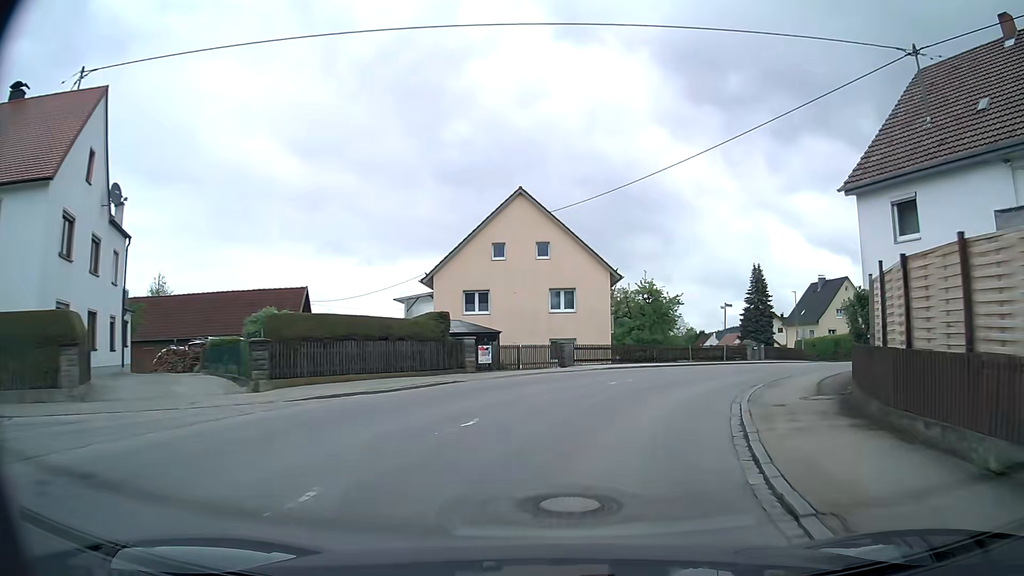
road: secondary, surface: asphalt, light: Day
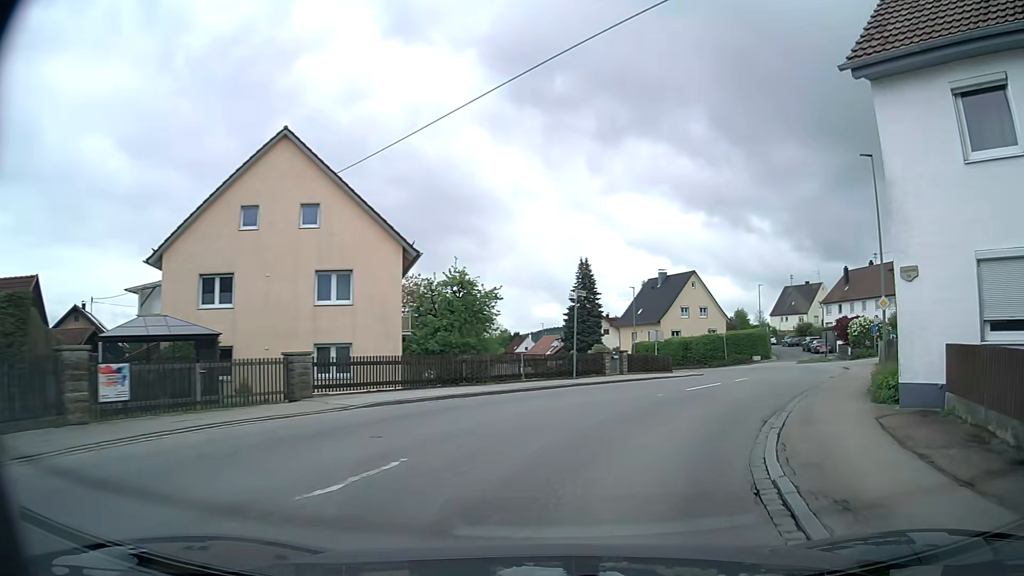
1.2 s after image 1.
(+1.4, +11.4) m; +16°
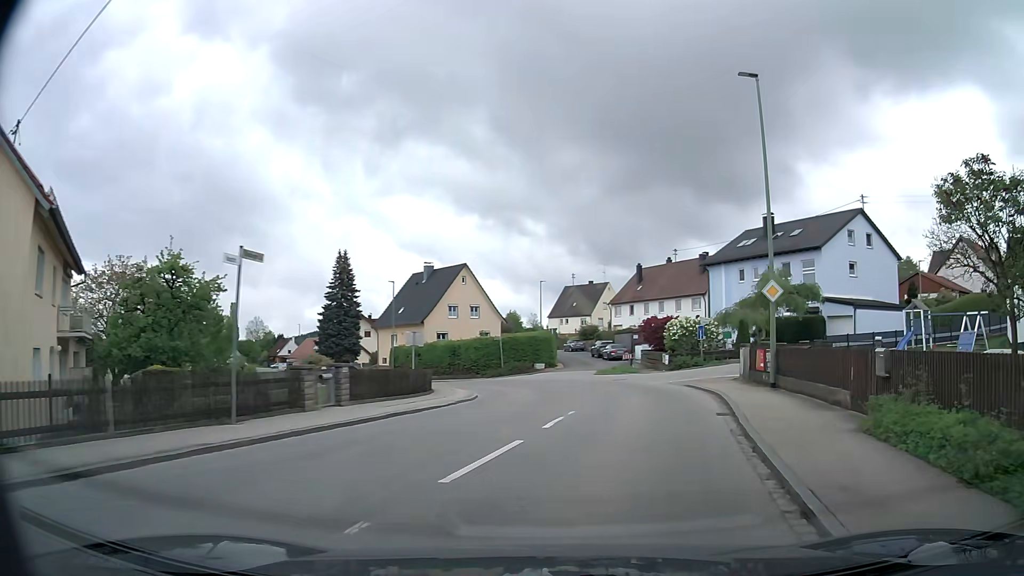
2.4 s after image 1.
(+1.6, +10.3) m; +19°
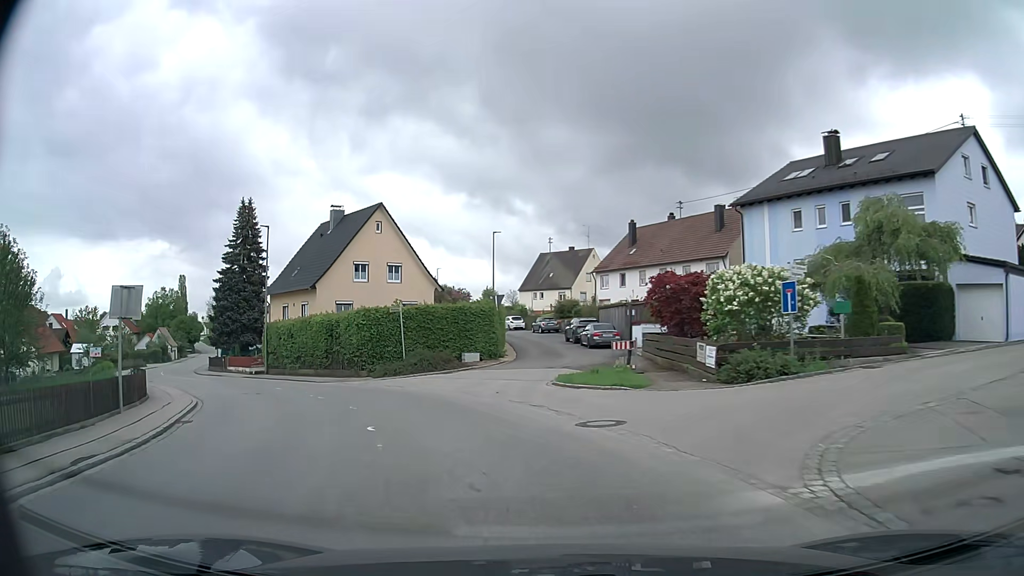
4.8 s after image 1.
(+2.8, +20.9) m; +4°
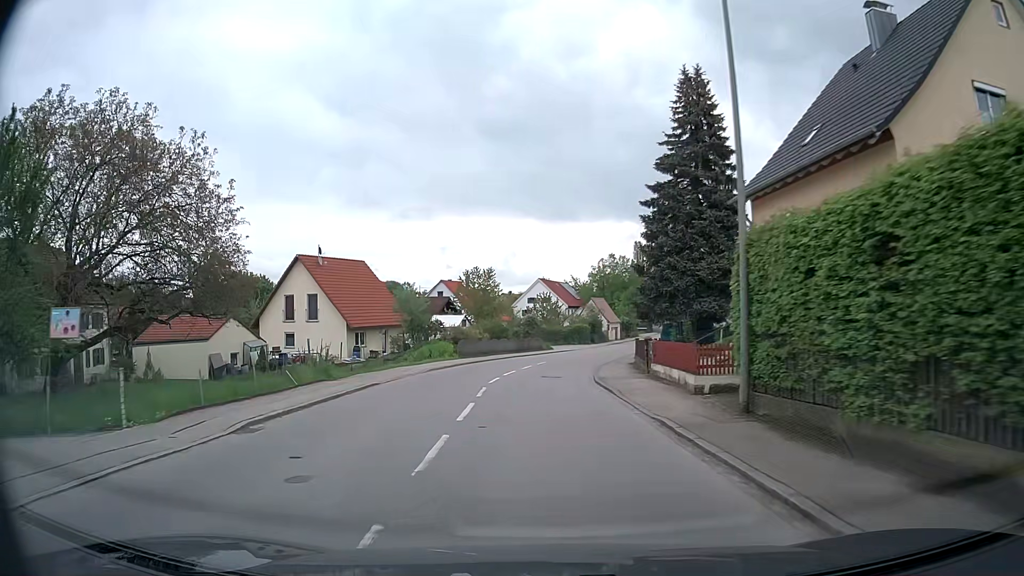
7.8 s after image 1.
(-10.8, +27.5) m; -41°
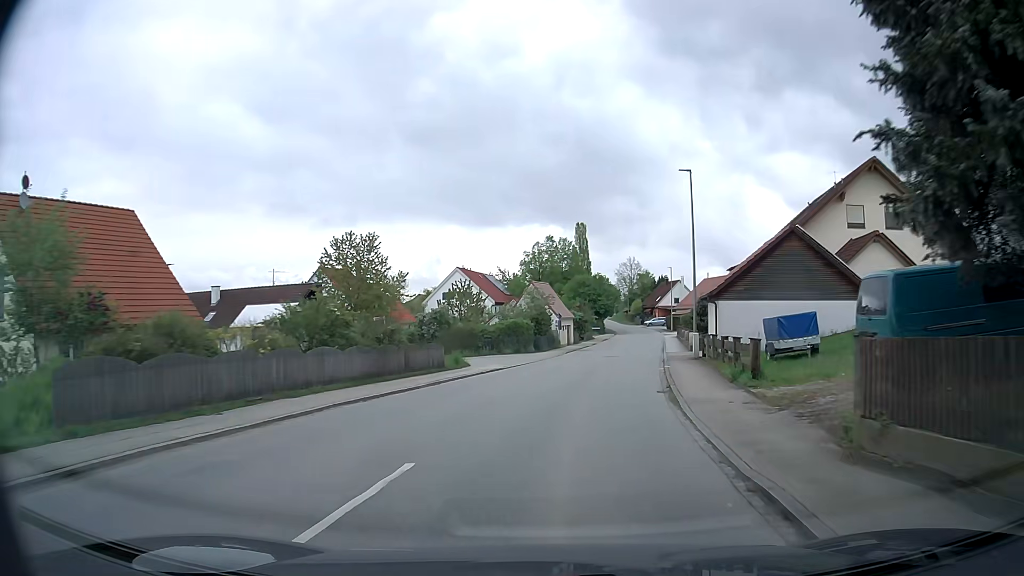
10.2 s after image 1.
(0.0, +29.9) m; +5°
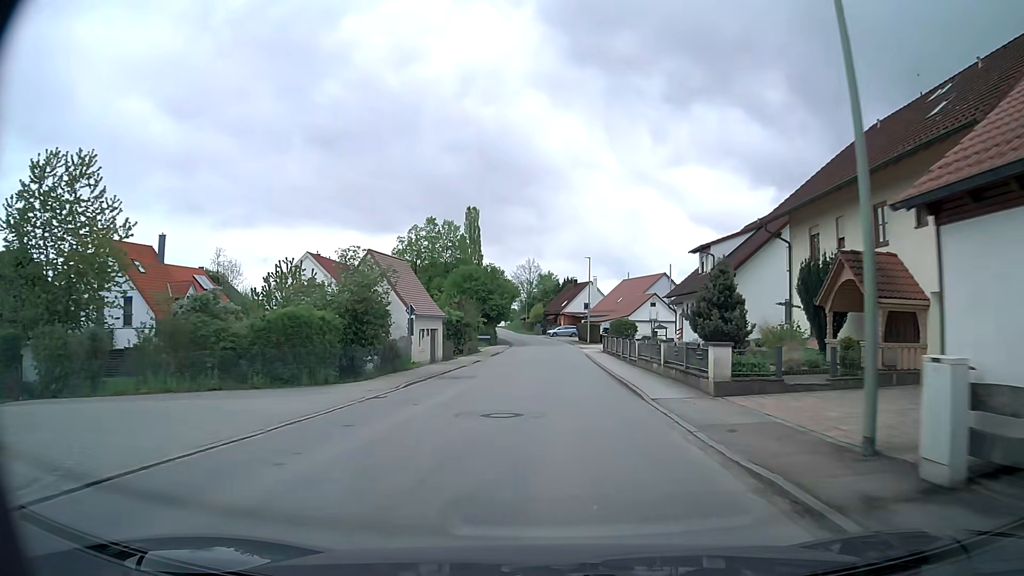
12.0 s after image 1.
(+2.1, +24.5) m; +9°
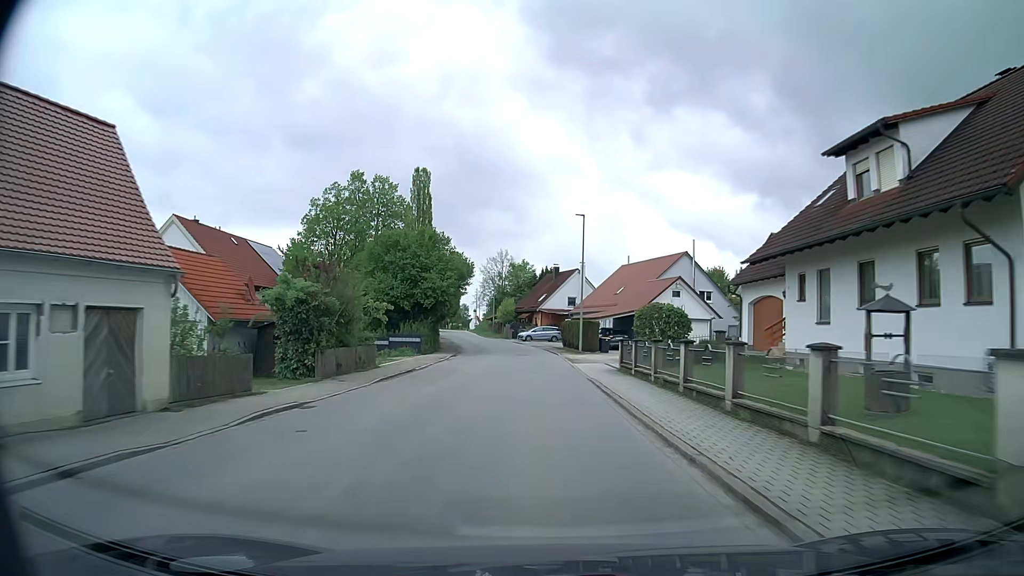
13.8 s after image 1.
(+0.8, +25.7) m; +3°
(0, +10) (0, +20) (-1, +30) (-1, +40) (-2, +50) (-3, +60) (-5, +70) (-7, +80) (-9, +89) (-11, +99) m
